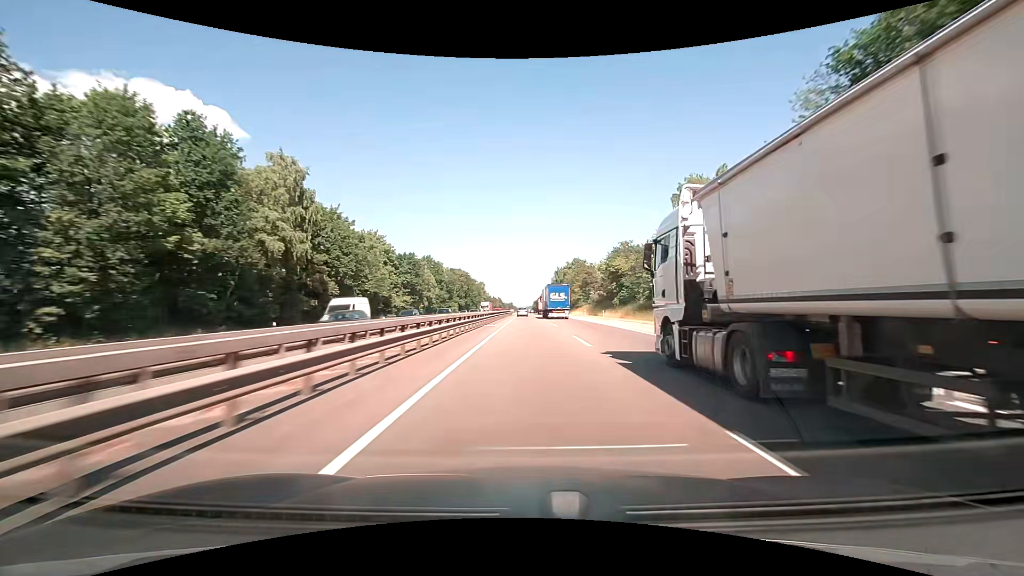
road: motorway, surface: asphalt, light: Day
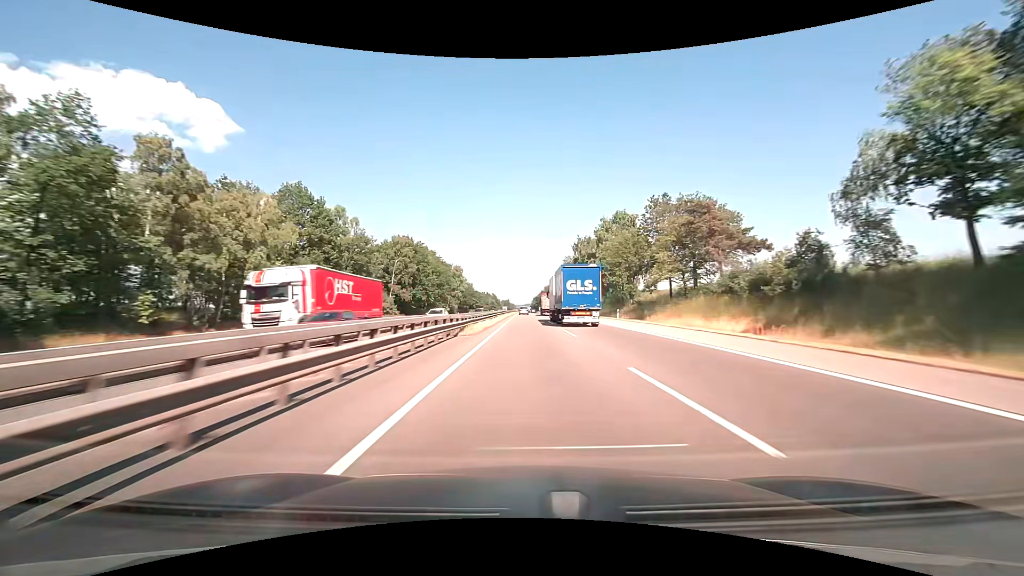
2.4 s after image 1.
(0.0, +83.0) m; 0°
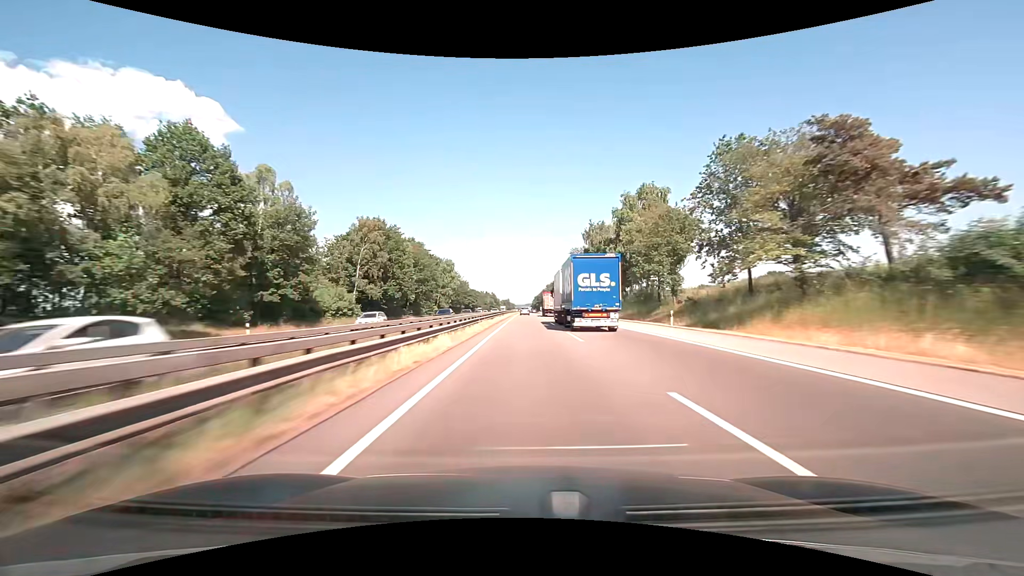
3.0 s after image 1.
(0.0, +20.7) m; 0°
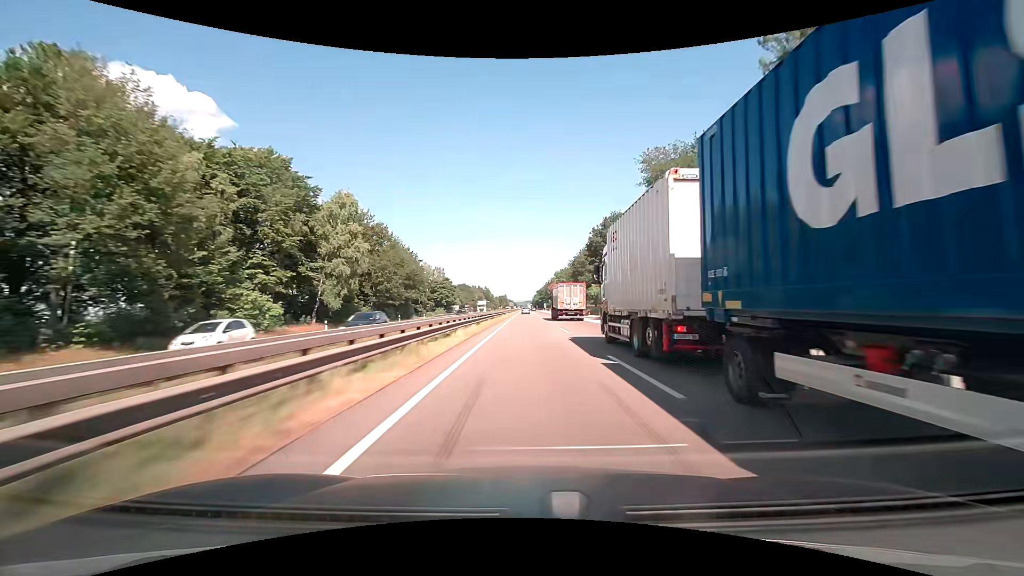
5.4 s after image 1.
(-0.3, +82.4) m; 0°
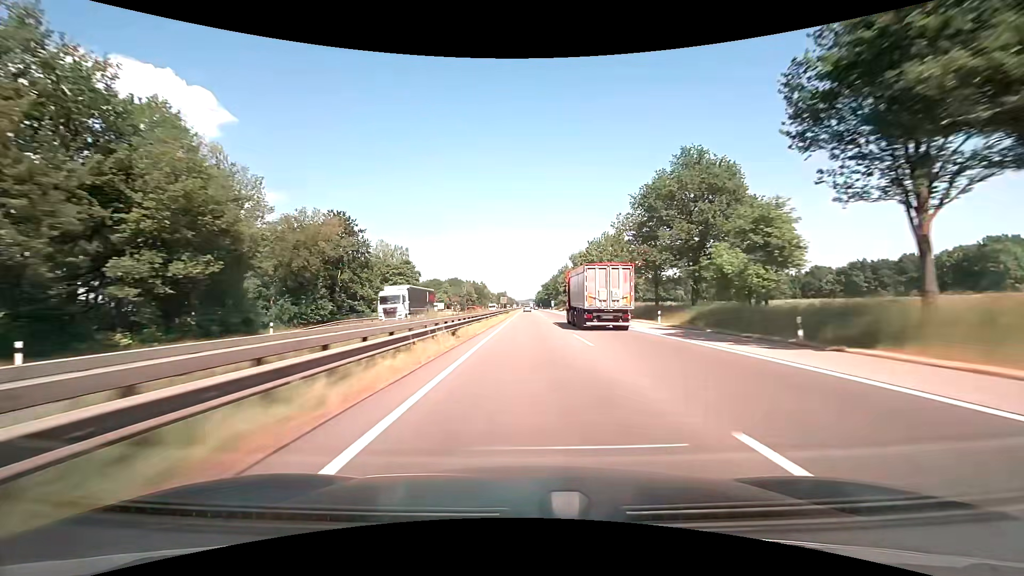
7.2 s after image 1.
(-0.1, +61.4) m; 0°
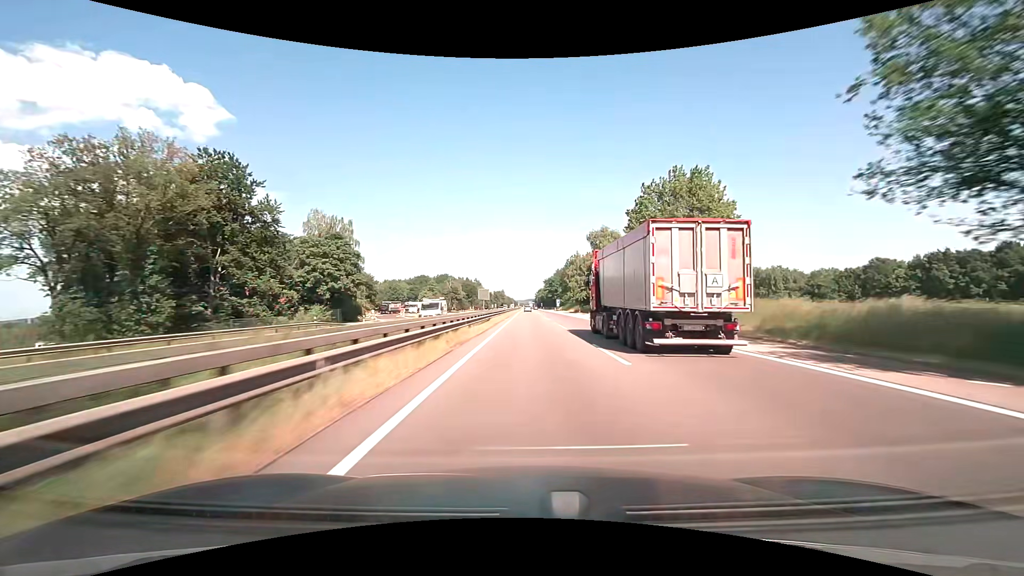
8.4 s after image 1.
(0.0, +41.0) m; 0°
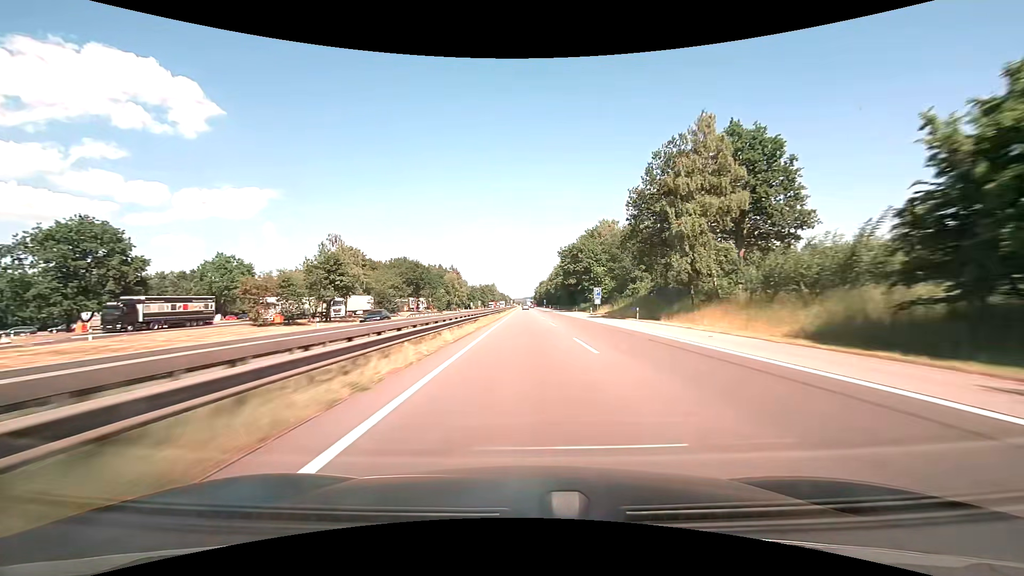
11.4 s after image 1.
(+0.4, +103.4) m; +1°
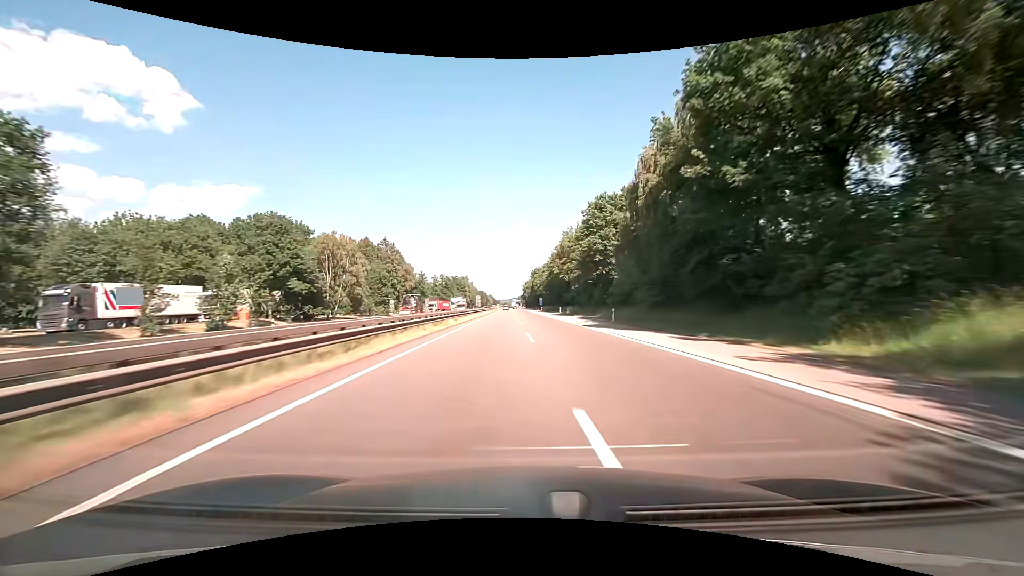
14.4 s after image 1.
(+0.2, +101.8) m; +2°
(0, +10) (0, +20) (0, +30) (0, +40) (0, +50) (0, +60) (-1, +70) (-1, +80) (-1, +90) (-1, +100) m
